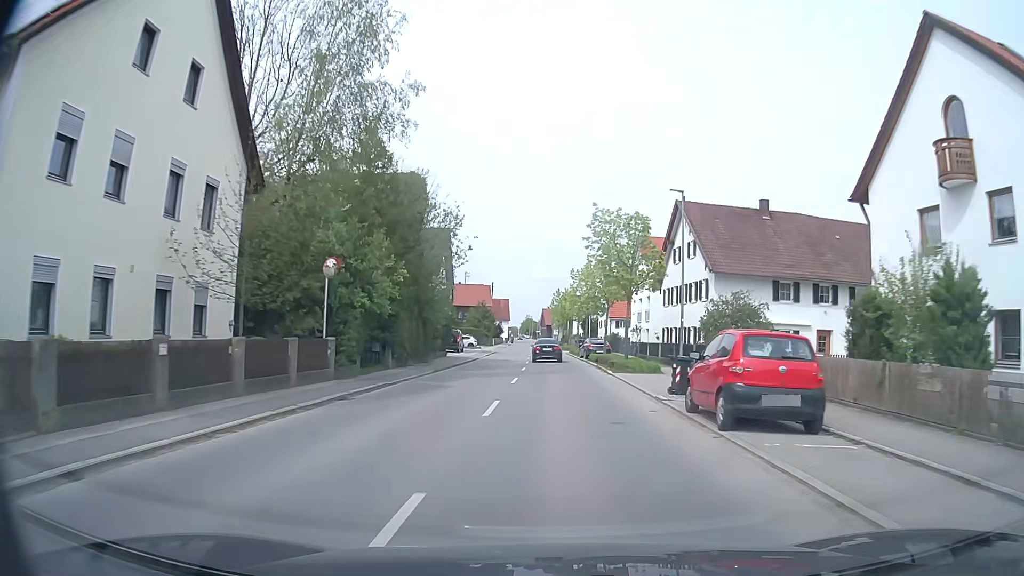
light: Day
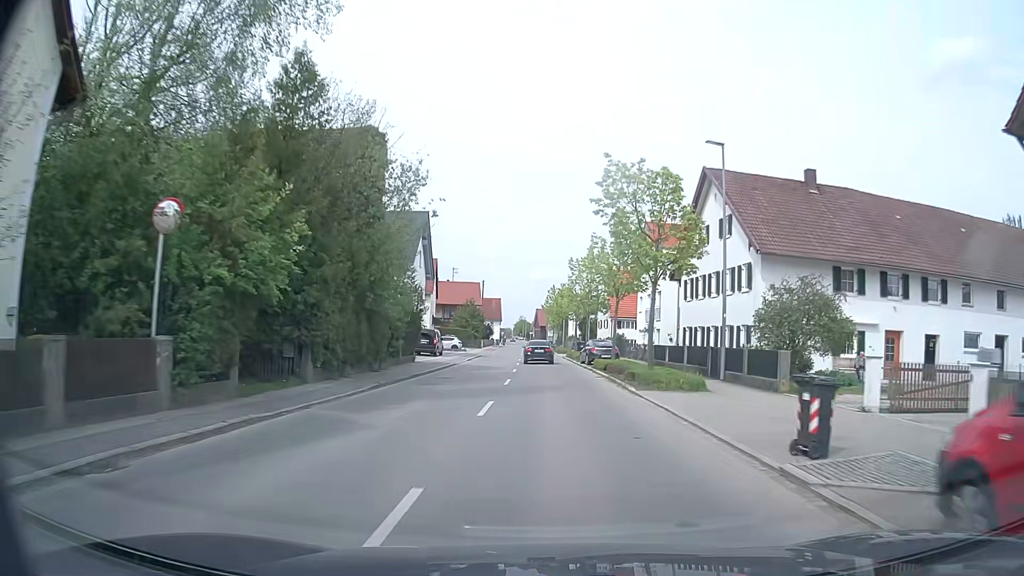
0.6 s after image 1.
(0.0, +8.8) m; +1°
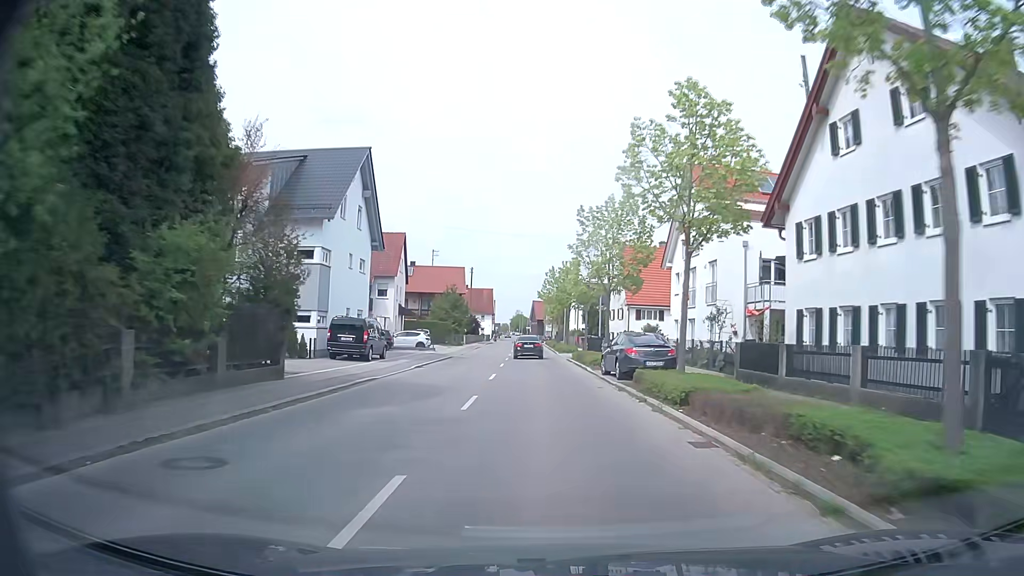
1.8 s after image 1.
(0.0, +17.7) m; 0°
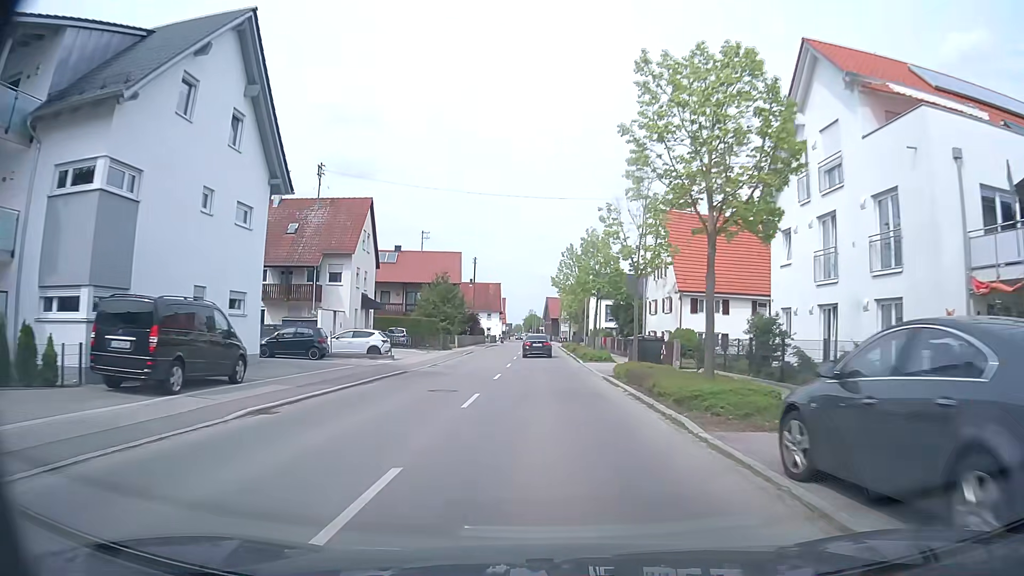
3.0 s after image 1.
(-0.2, +17.6) m; -1°
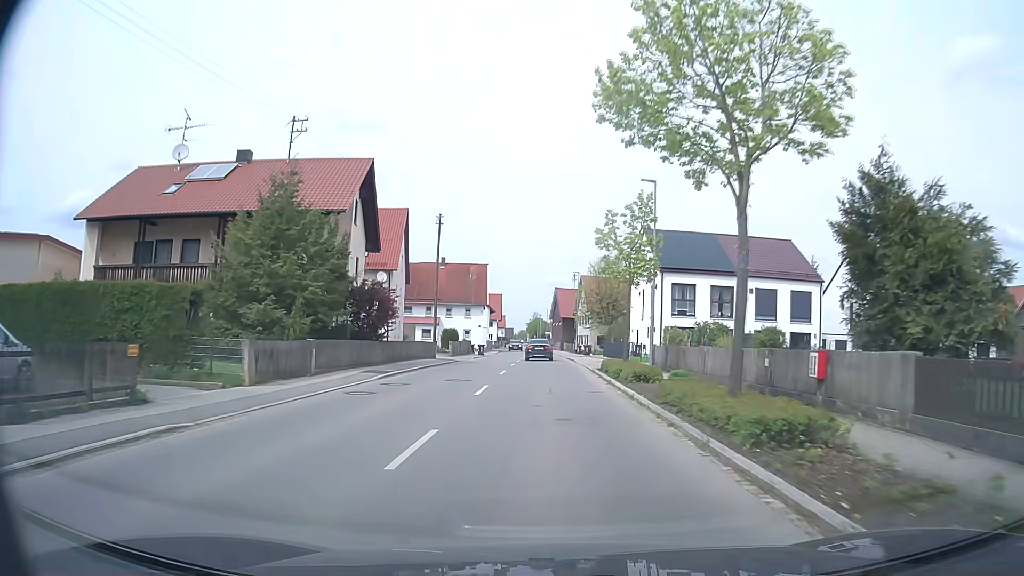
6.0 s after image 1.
(-0.2, +42.1) m; -1°
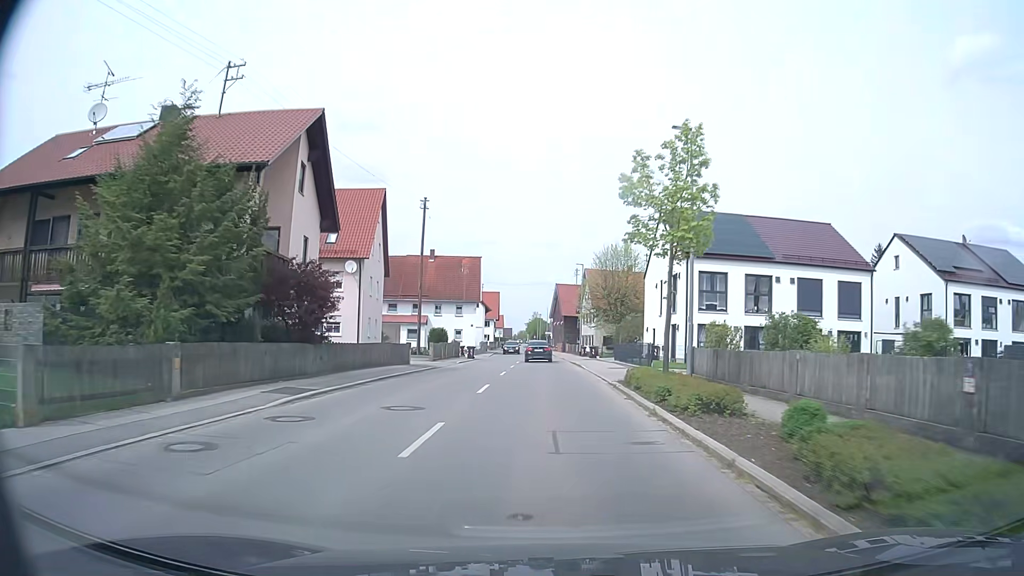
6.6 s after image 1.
(+0.1, +8.2) m; +1°
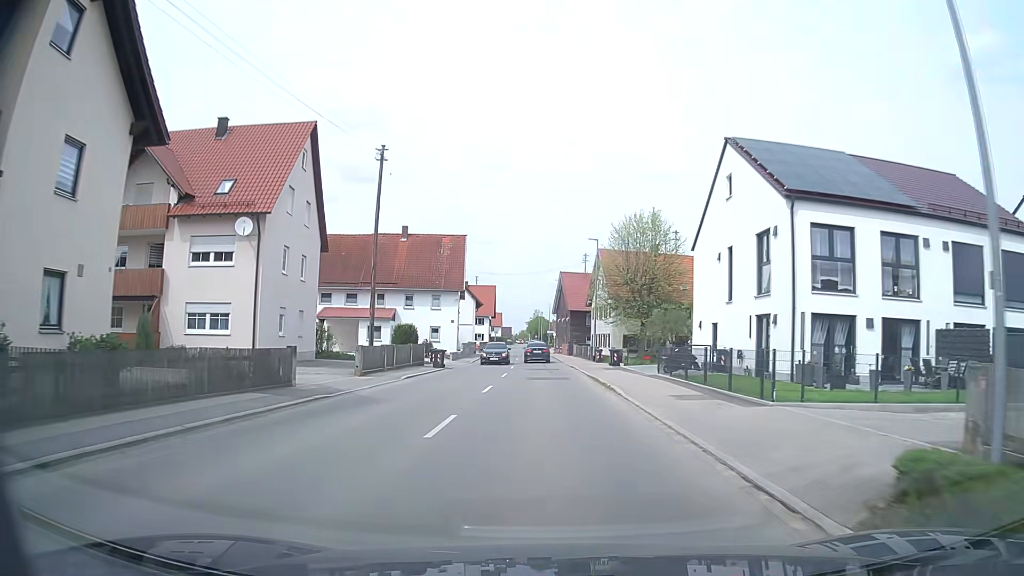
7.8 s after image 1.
(0.0, +16.2) m; 0°
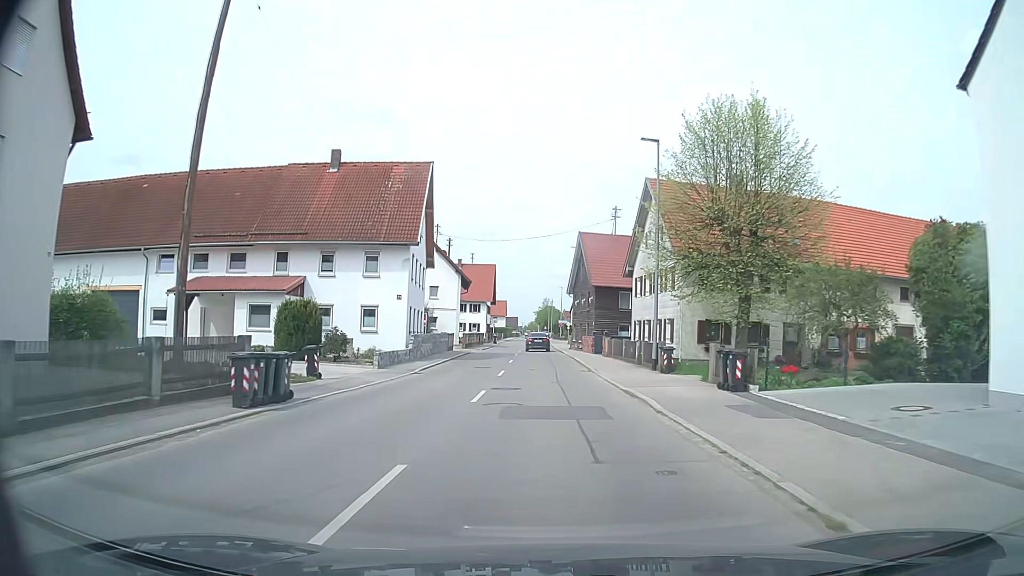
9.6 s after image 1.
(-0.2, +23.4) m; -1°
(0, +10) (0, +20) (0, +30) (0, +40) (-1, +50) (-1, +60) (-1, +70) (-1, +80) (0, +90) (+7, +97) m
